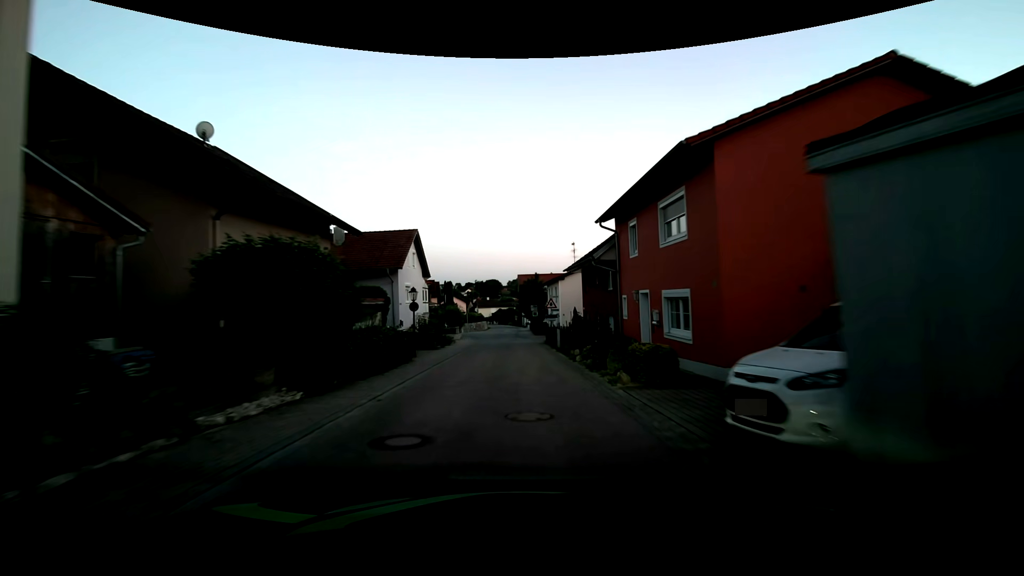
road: tertiary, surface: asphalt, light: Dusk
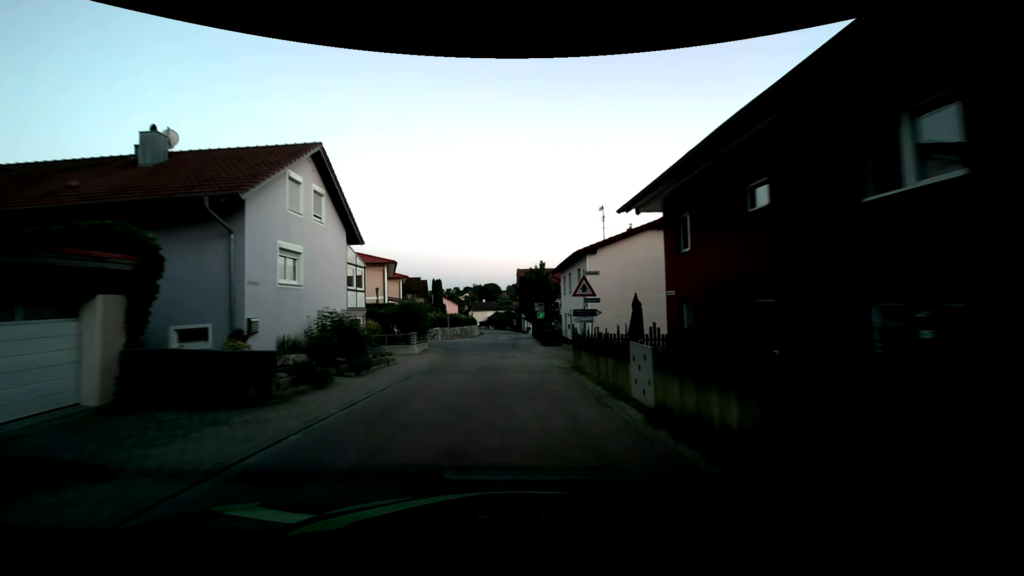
(0.0, +17.8) m; 0°
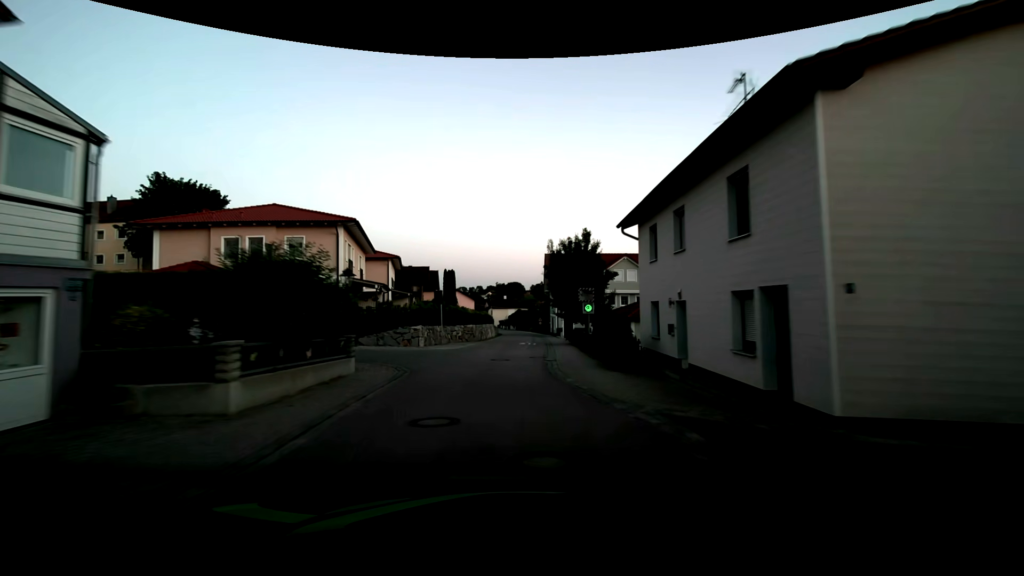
(-0.2, +17.9) m; -2°
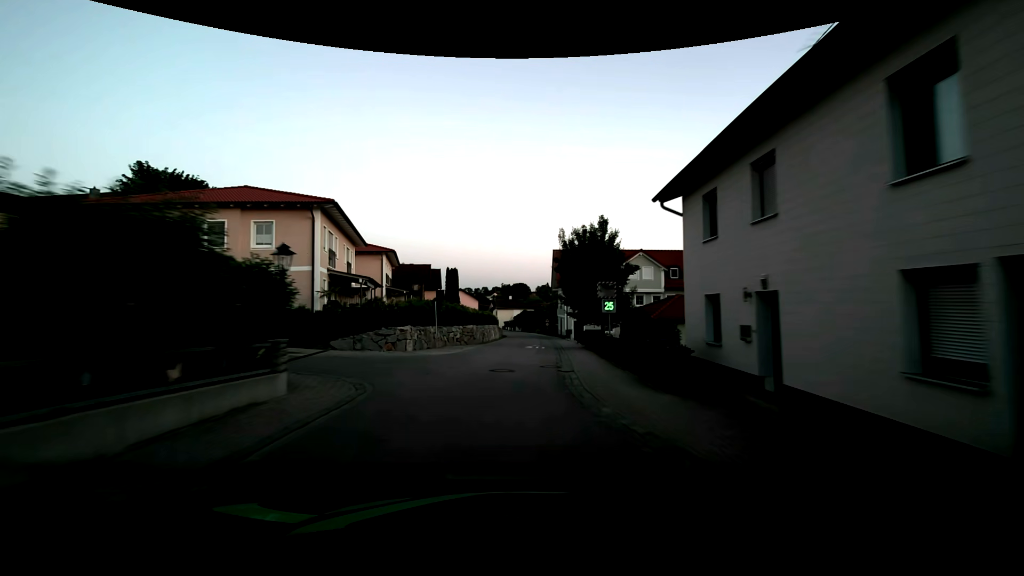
(-0.1, +4.5) m; -1°
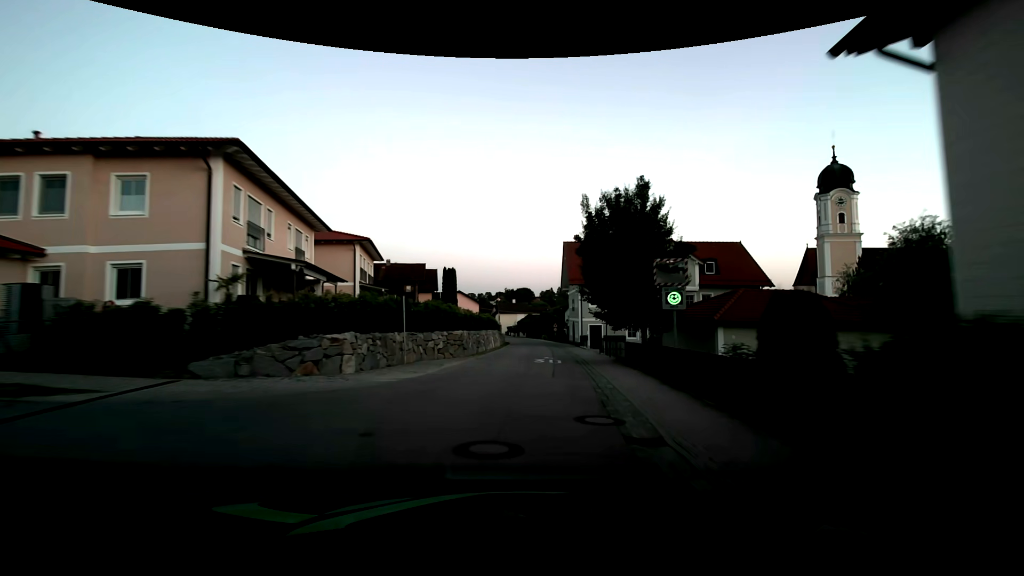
(-0.1, +9.0) m; -1°
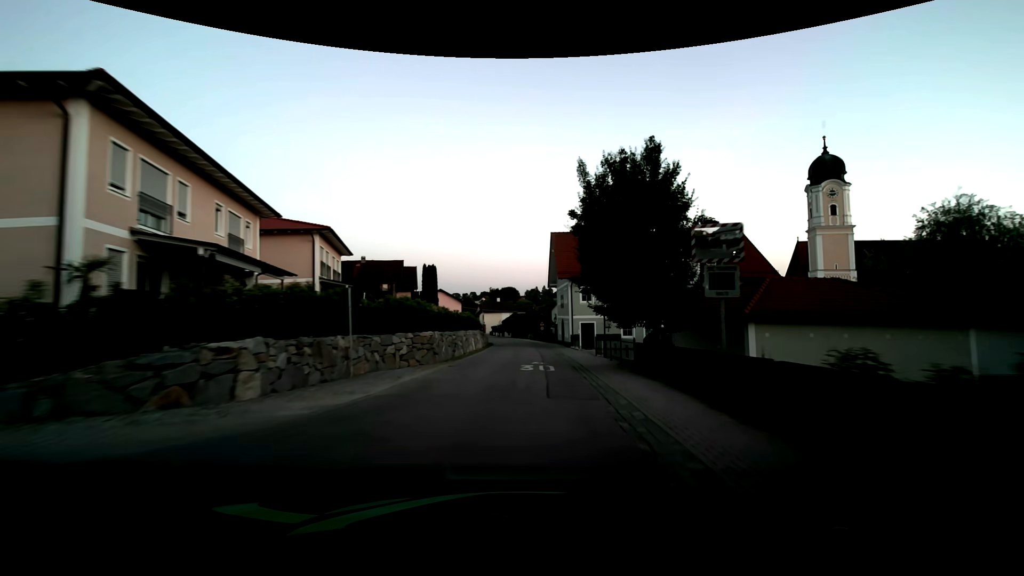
(+0.1, +4.4) m; +1°
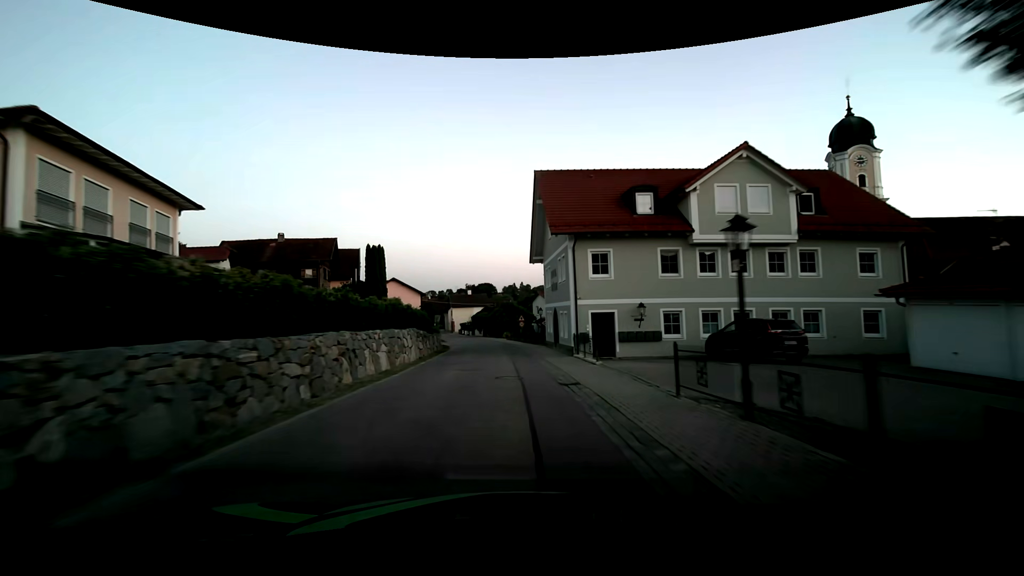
(+0.8, +17.9) m; +3°
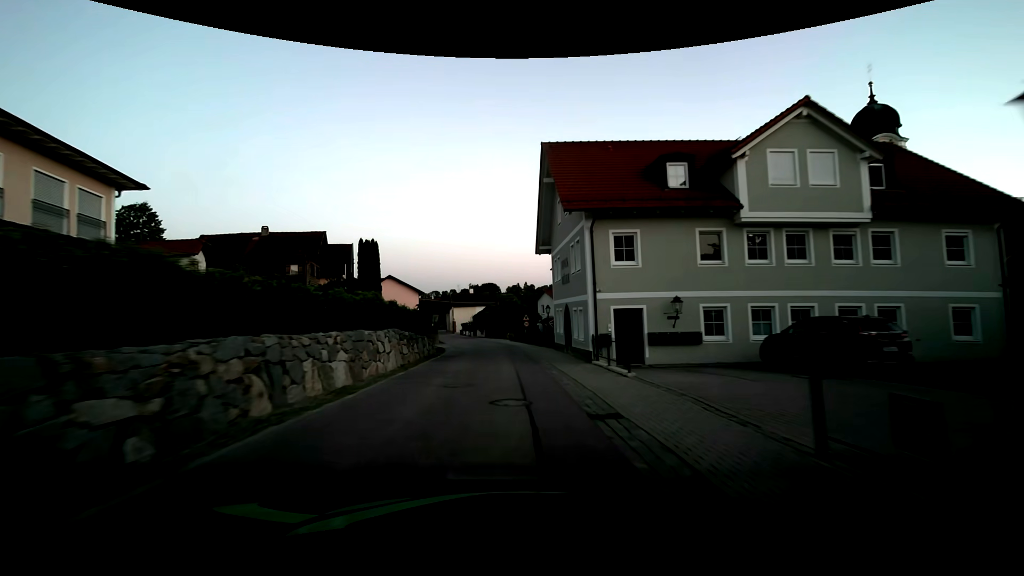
(0.0, +4.5) m; 0°
(0, +10) (-1, +20) (-2, +30) (-3, +40) (-4, +50) (-7, +59) (-9, +69) (-12, +79) (-15, +88) (-17, +98) m
